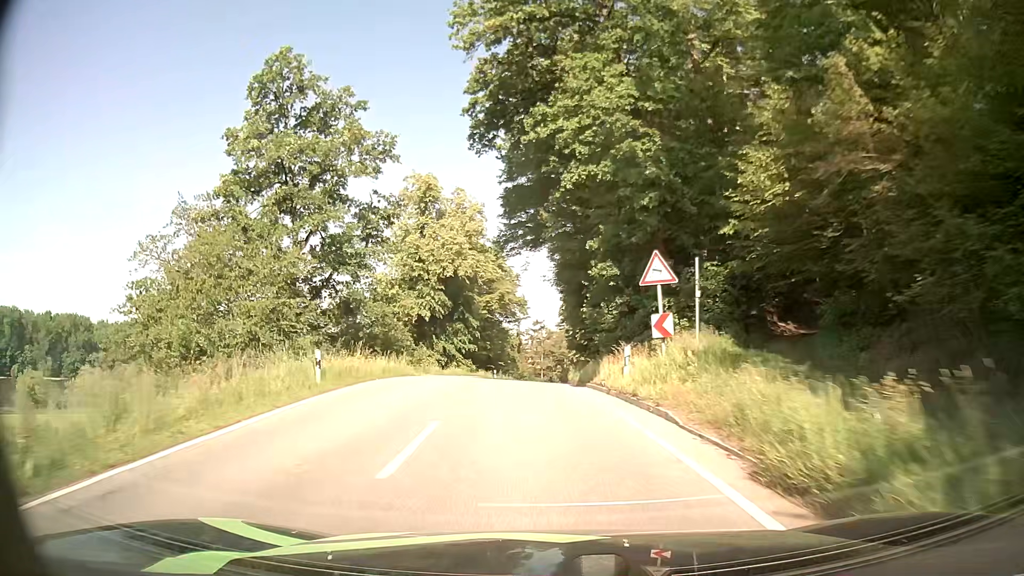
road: secondary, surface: asphalt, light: Day
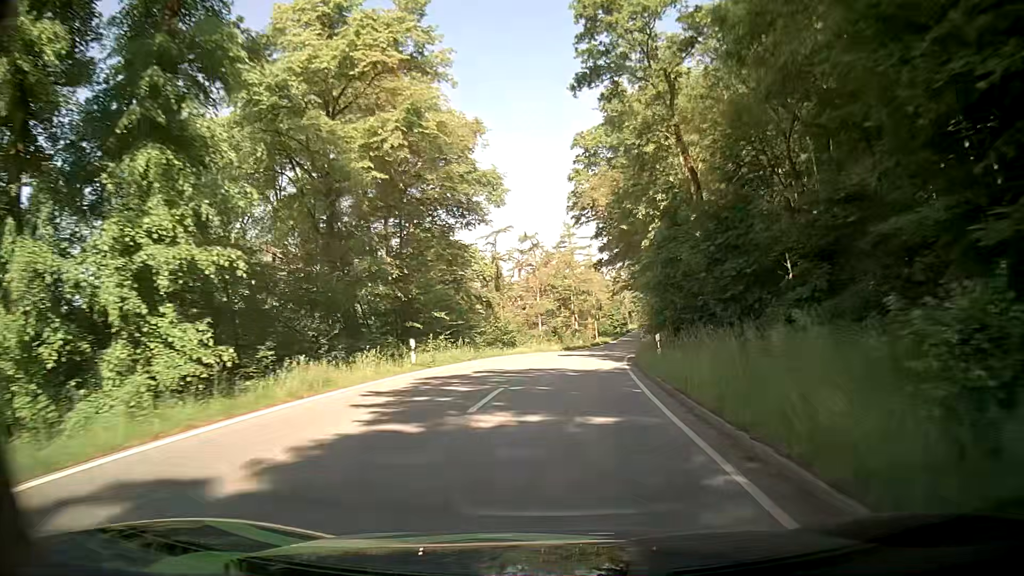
(-1.5, +44.3) m; 0°
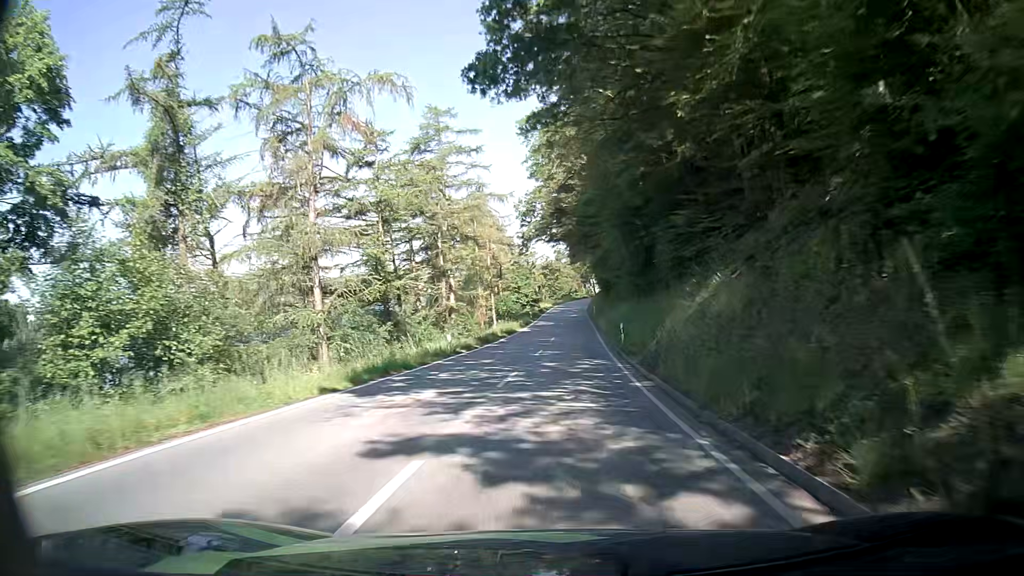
(+3.3, +43.3) m; +8°
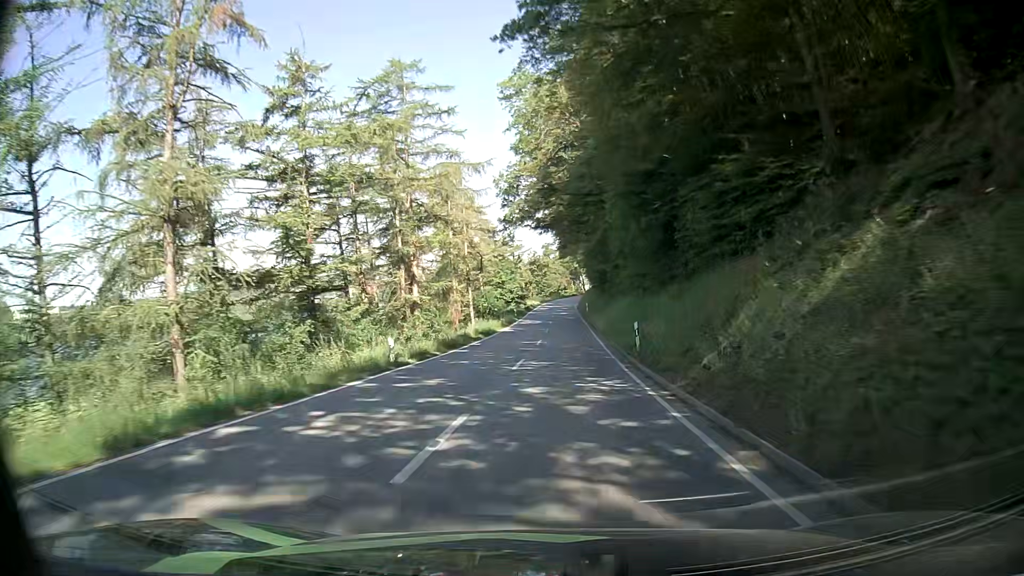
(+0.2, +8.7) m; +2°
